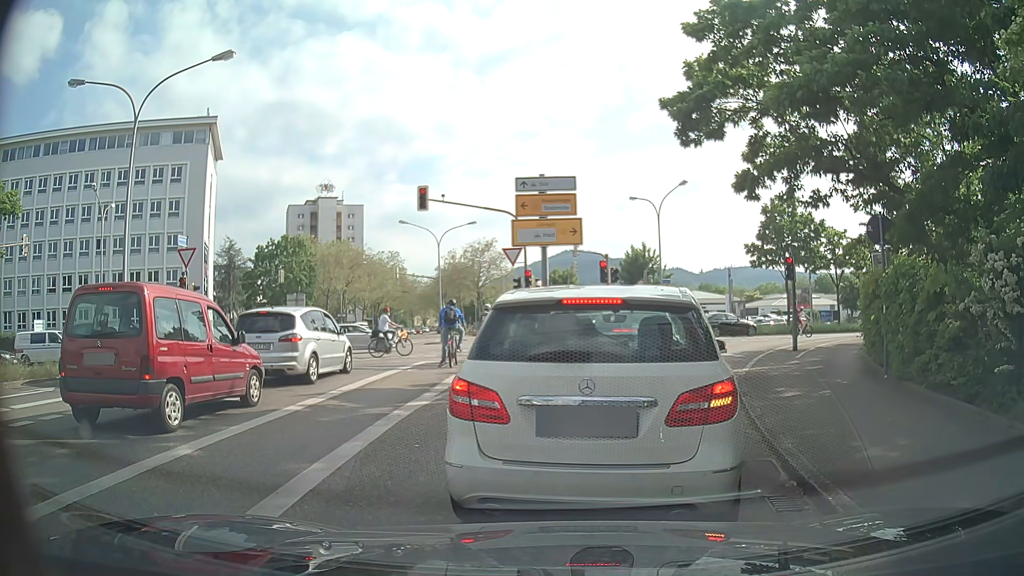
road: secondary_link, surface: asphalt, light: Day
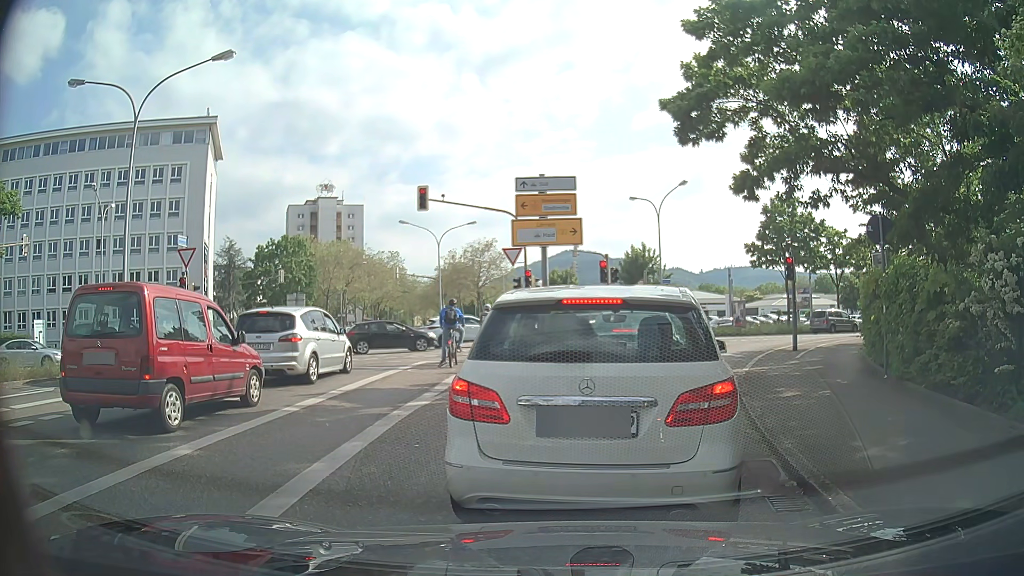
(0.0, 0.0) m; 0°
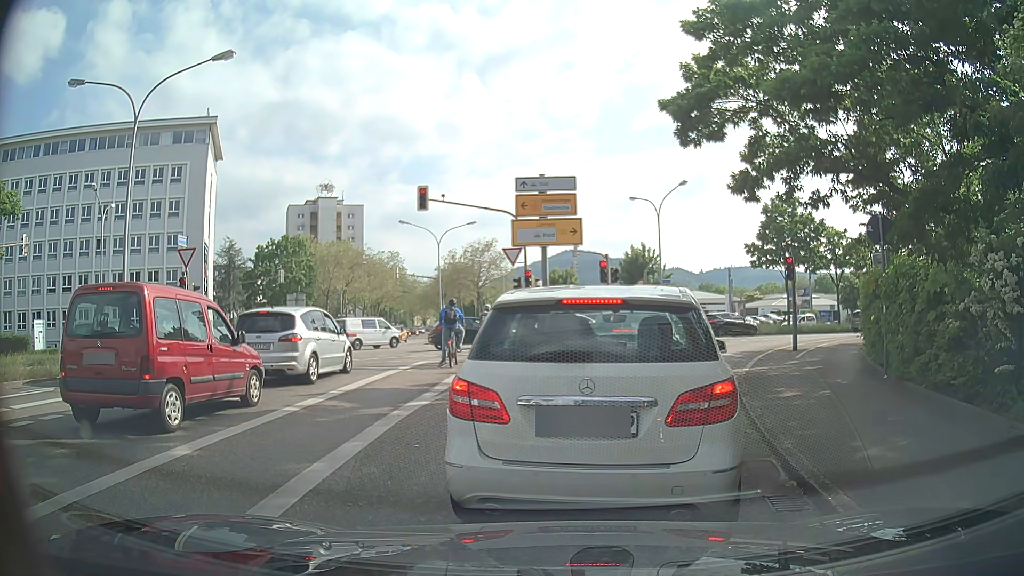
(0.0, 0.0) m; 0°
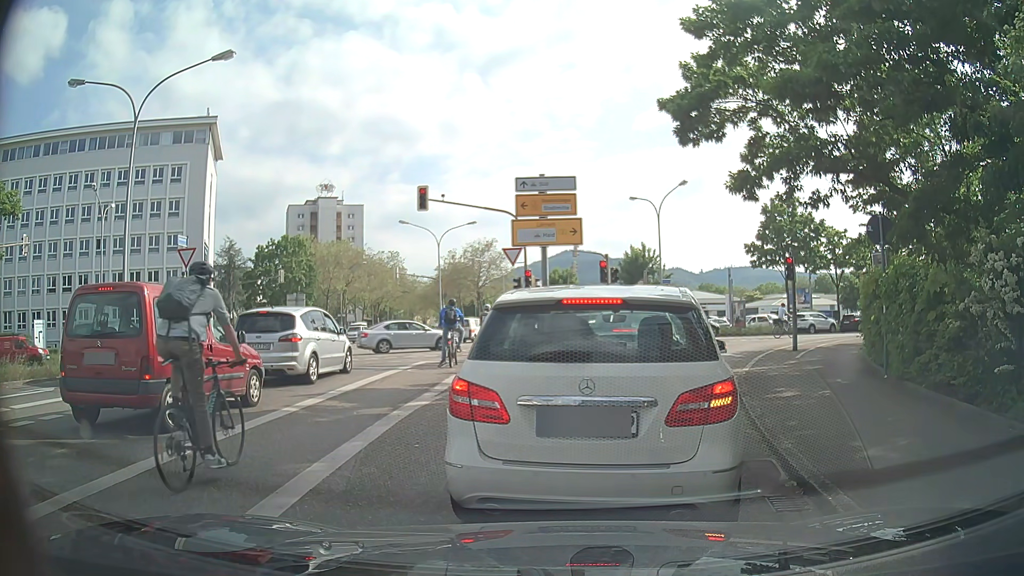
(0.0, 0.0) m; 0°
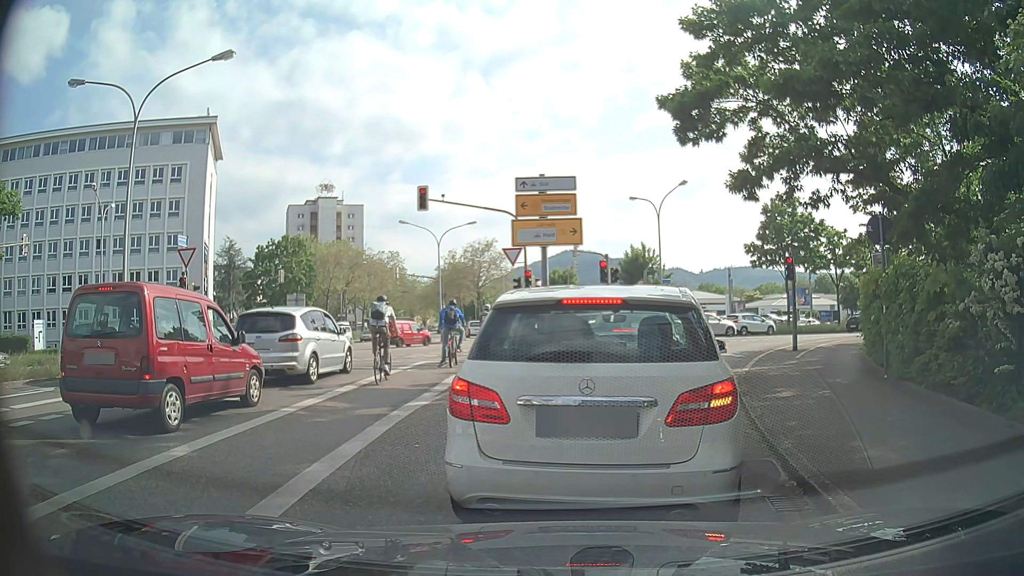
(0.0, 0.0) m; 0°
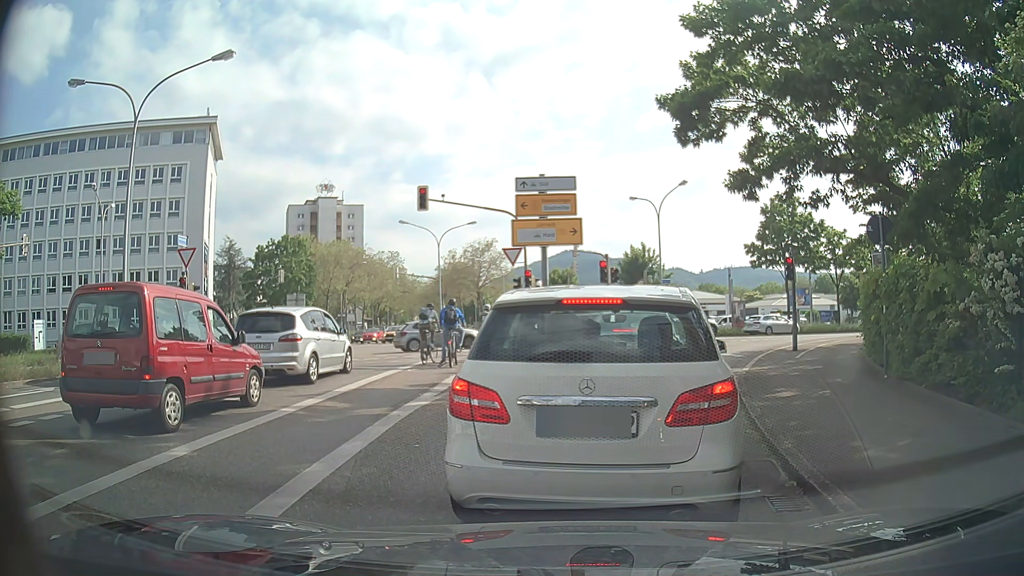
(0.0, 0.0) m; 0°
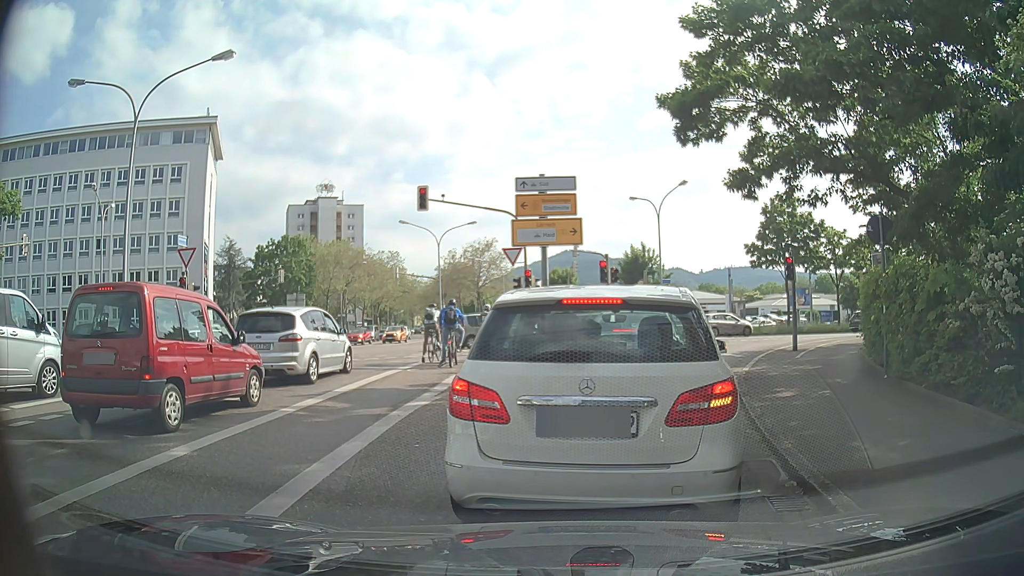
(0.0, 0.0) m; 0°
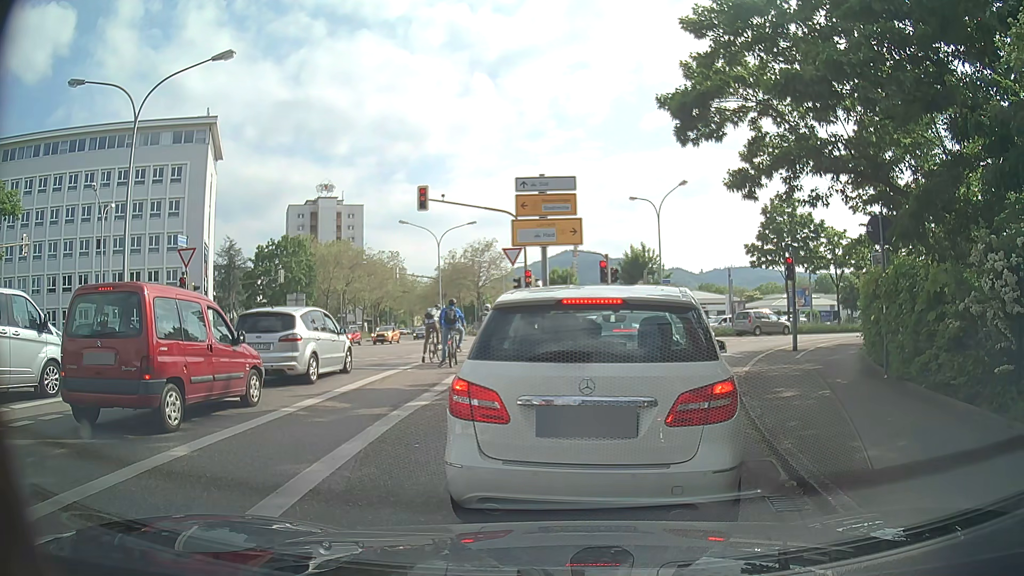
(0.0, 0.0) m; 0°
